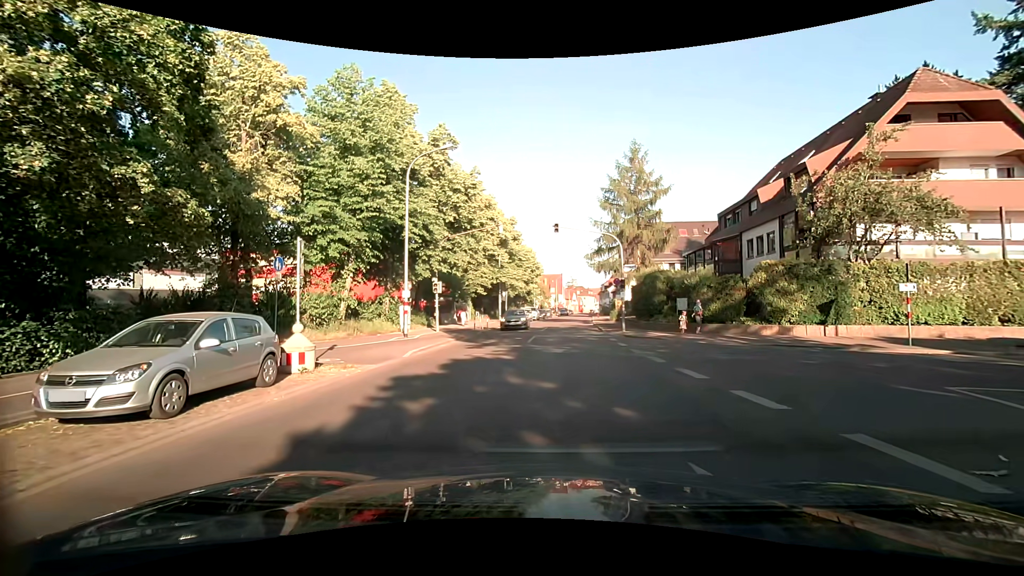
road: unclassified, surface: asphalt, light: Day
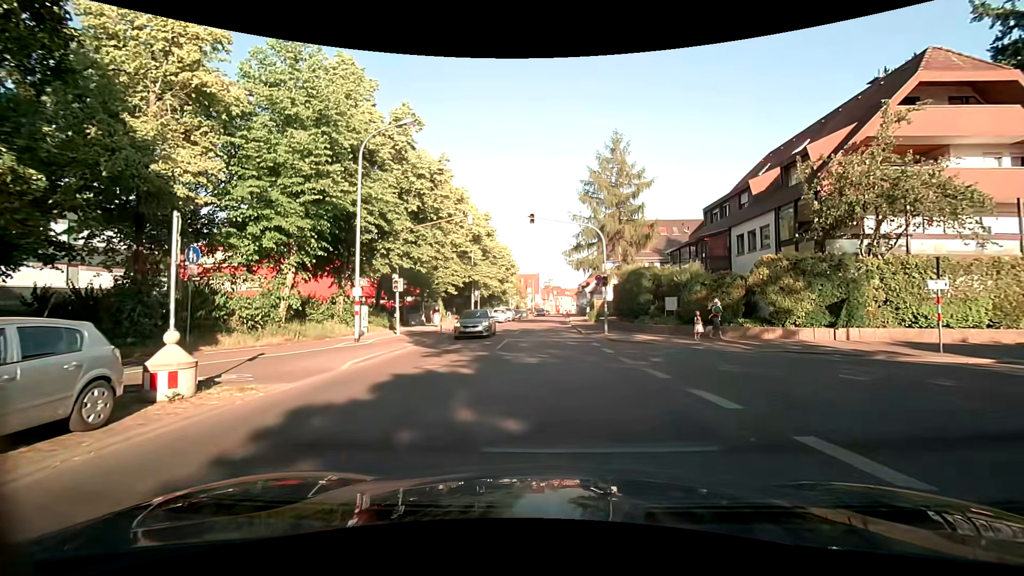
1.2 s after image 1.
(+0.1, +3.4) m; +5°
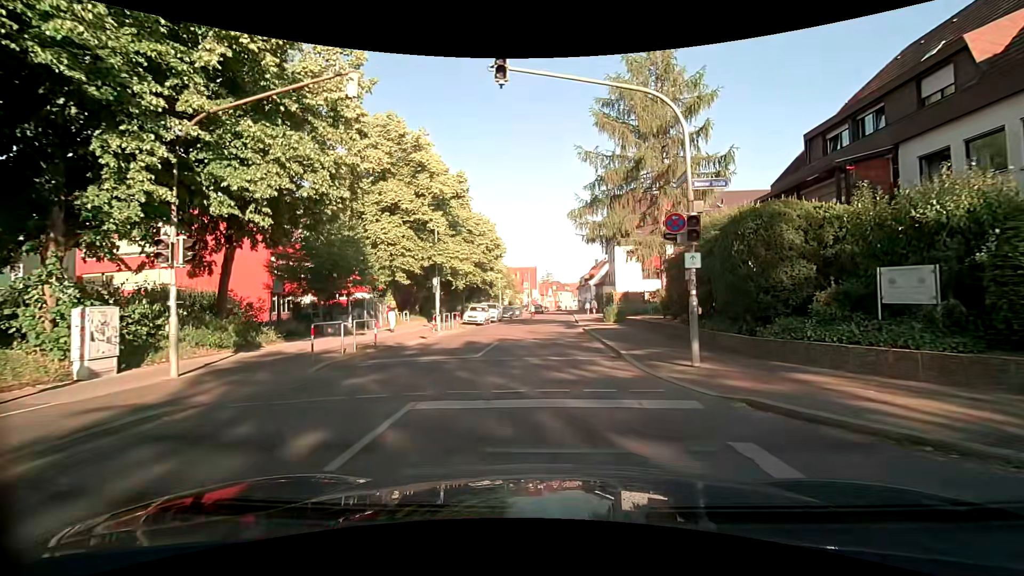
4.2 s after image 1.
(-0.3, +15.9) m; 0°
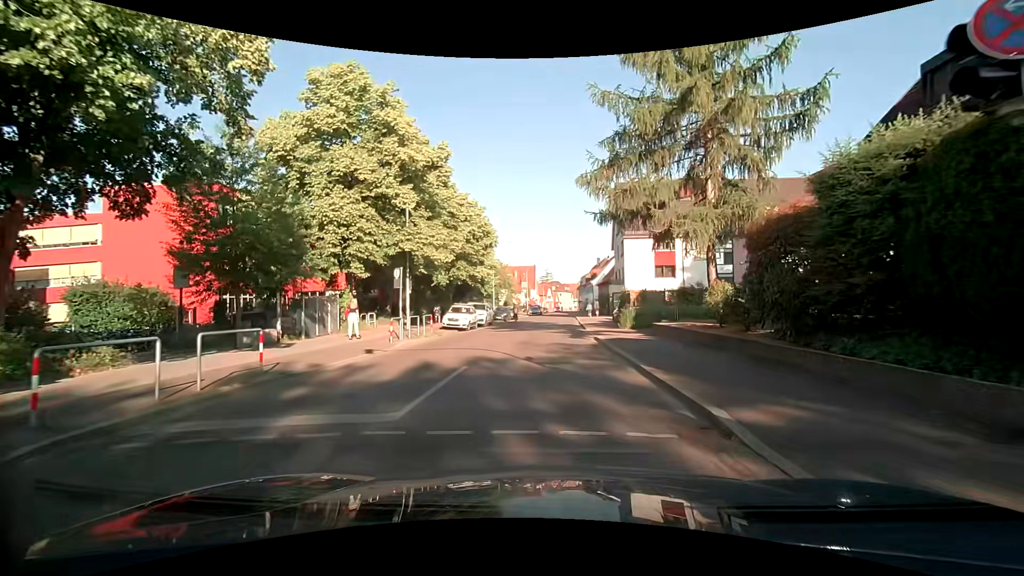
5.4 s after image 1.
(-0.1, +7.2) m; 0°
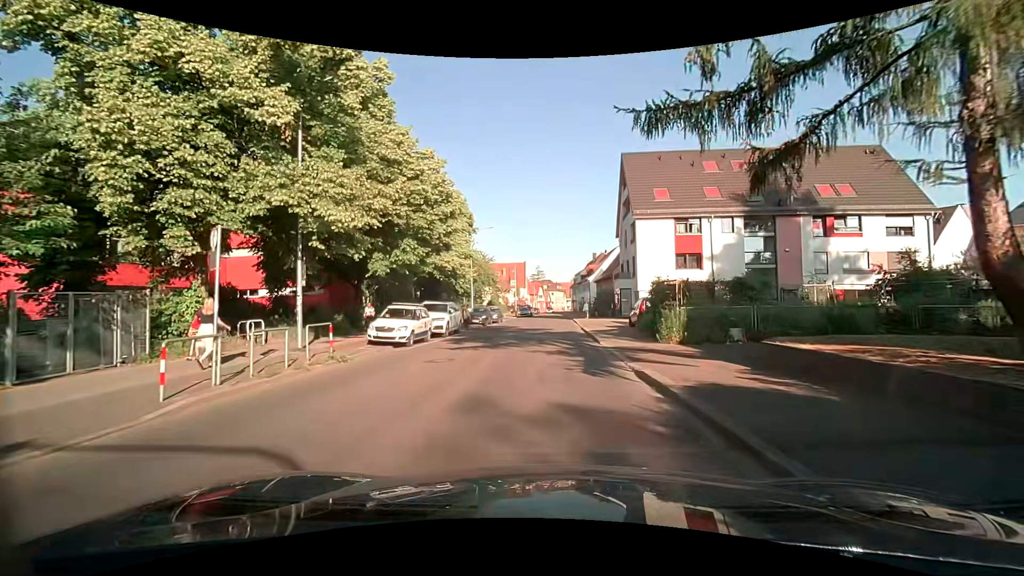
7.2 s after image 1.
(-0.1, +11.4) m; +1°
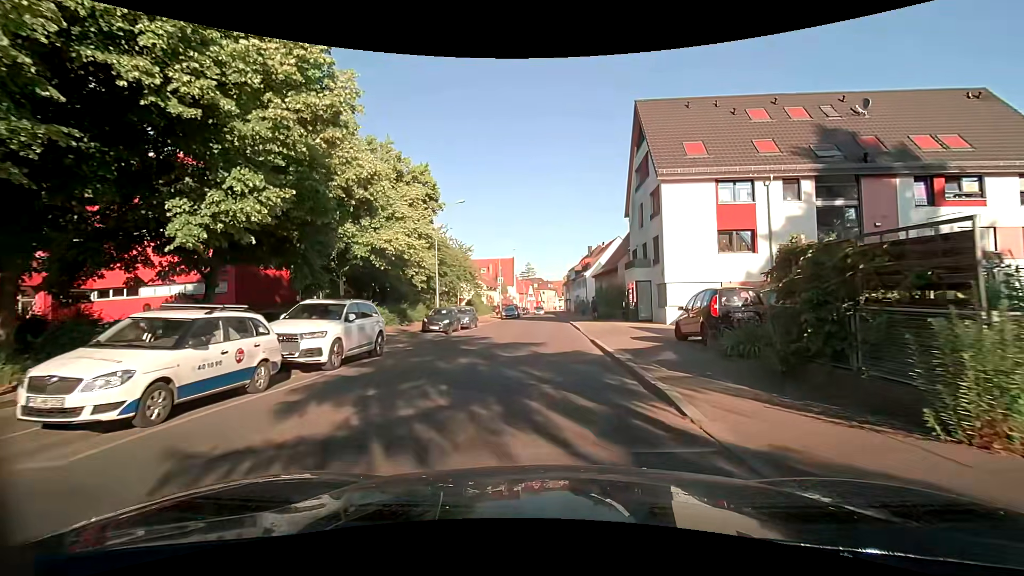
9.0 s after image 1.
(0.0, +11.9) m; 0°
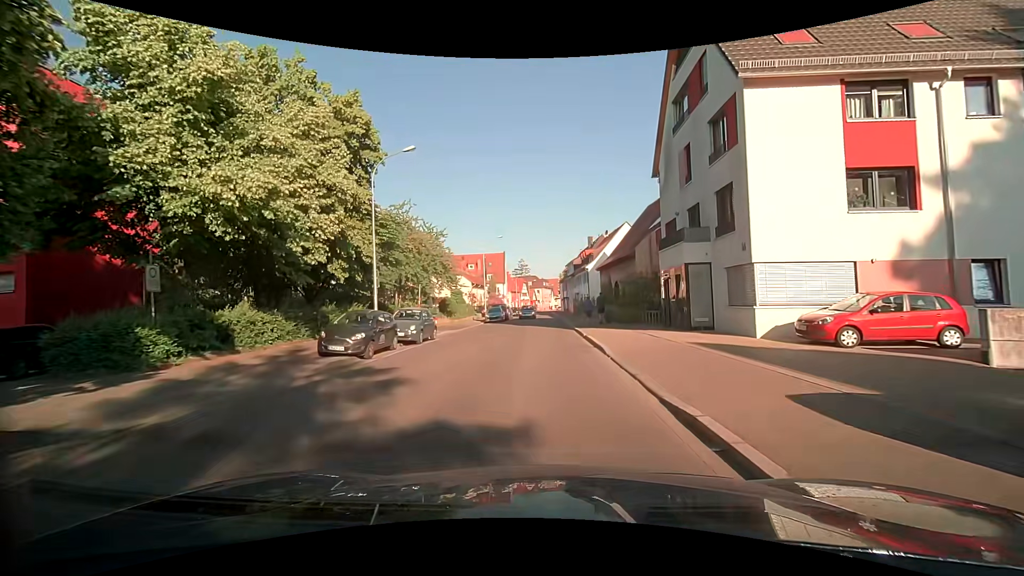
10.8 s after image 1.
(+0.2, +12.5) m; +2°
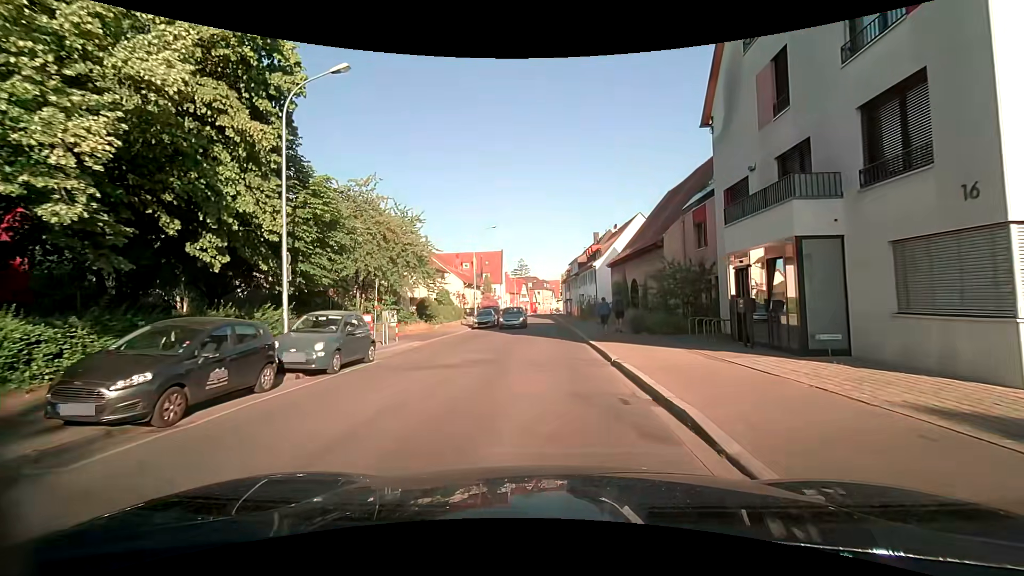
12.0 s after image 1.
(-0.1, +8.6) m; -1°
(0, +10) (0, +20) (0, +30) (0, +40) (0, +50) (0, +60) (0, +70) (0, +80) (0, +90) (0, +100) m
